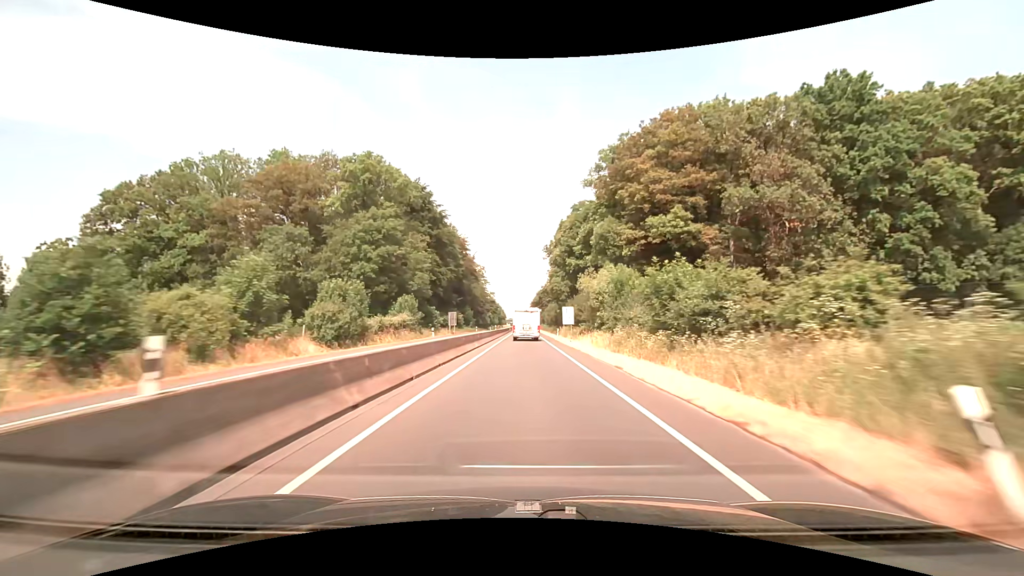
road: trunk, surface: asphalt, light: Day
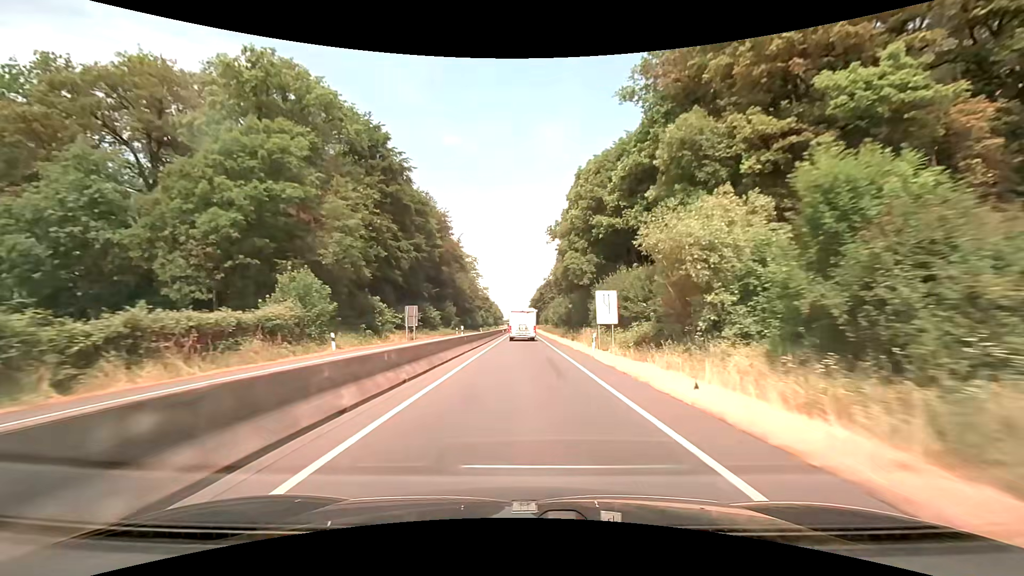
(+0.1, +28.6) m; 0°
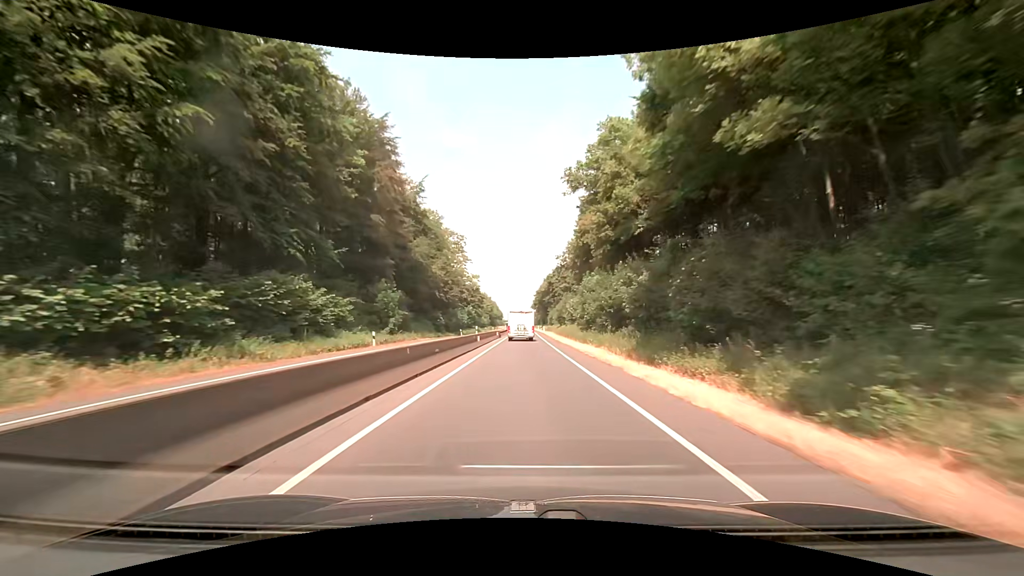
(0.0, +43.0) m; 0°
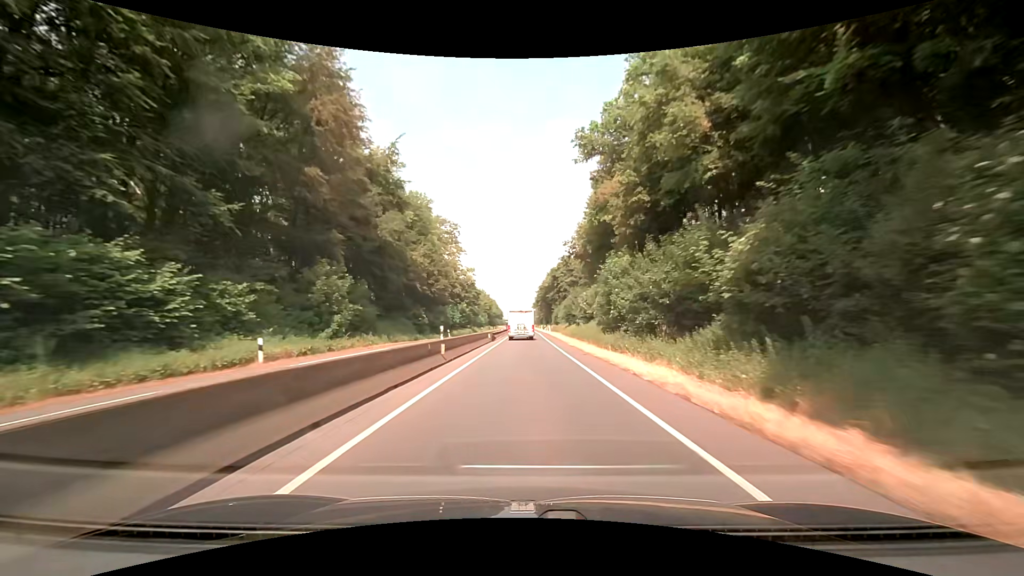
(0.0, +14.4) m; 0°
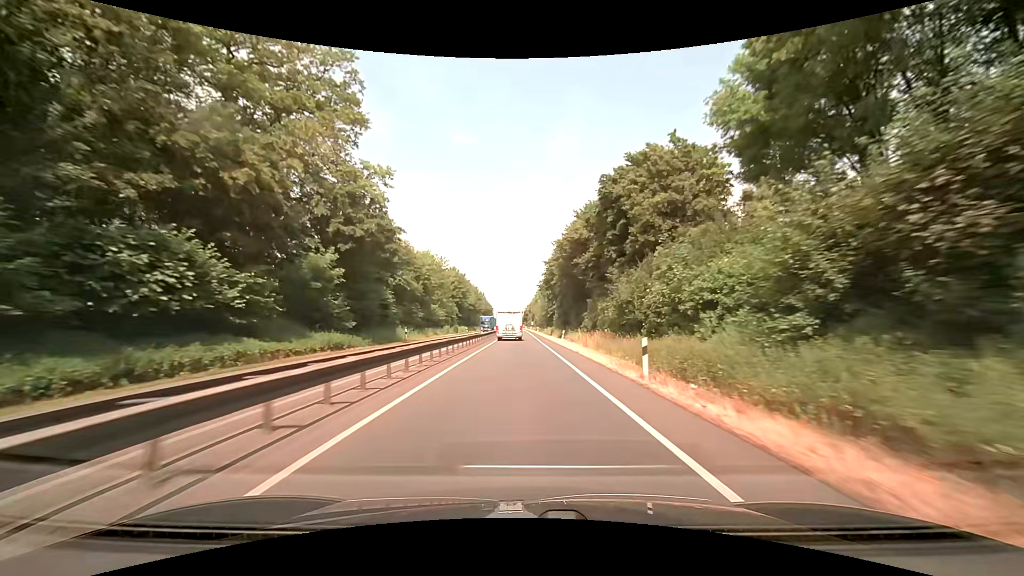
(+0.6, +72.4) m; 0°
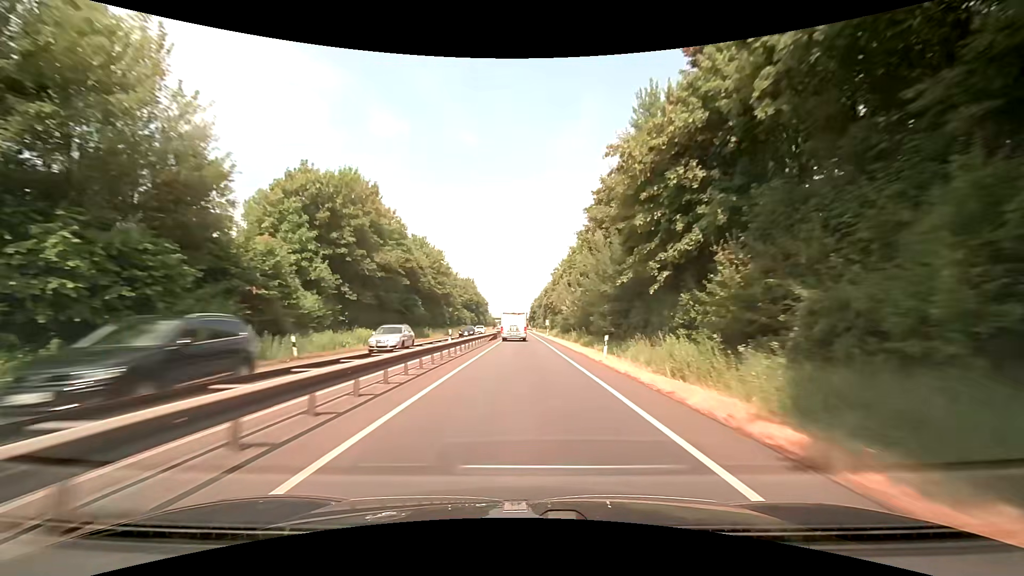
(-0.4, +73.4) m; -1°
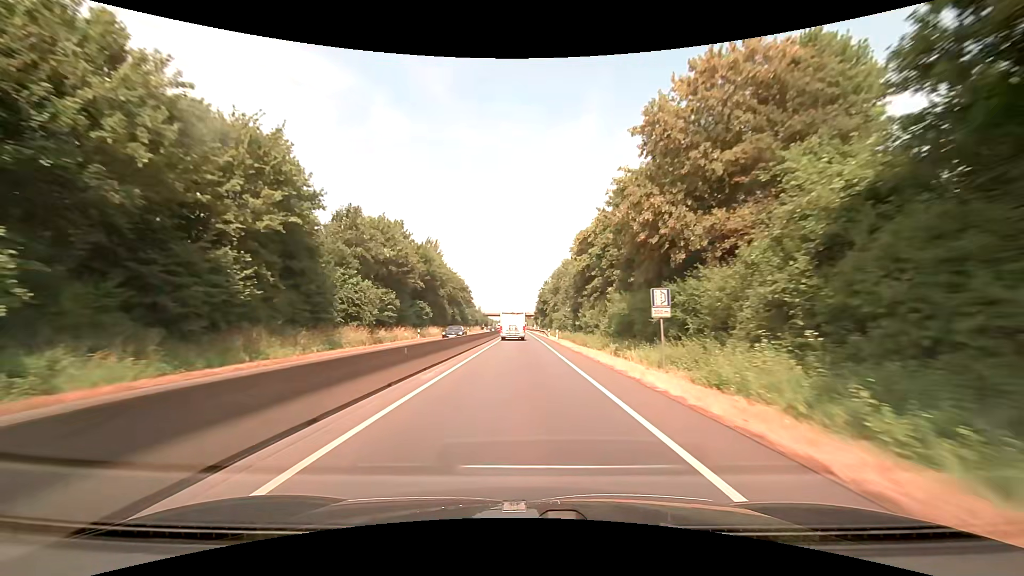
(+0.4, +74.6) m; 0°
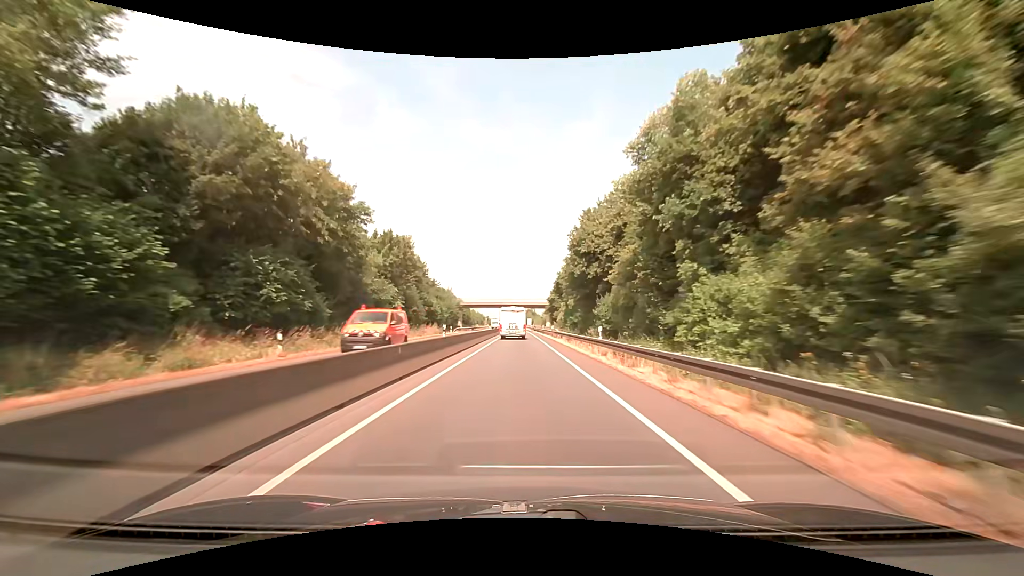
(-0.3, +75.3) m; 0°
(0, +10) (0, +20) (0, +30) (0, +40) (0, +50) (0, +60) (-1, +70) (-1, +80) (-1, +90) (-1, +100) m
